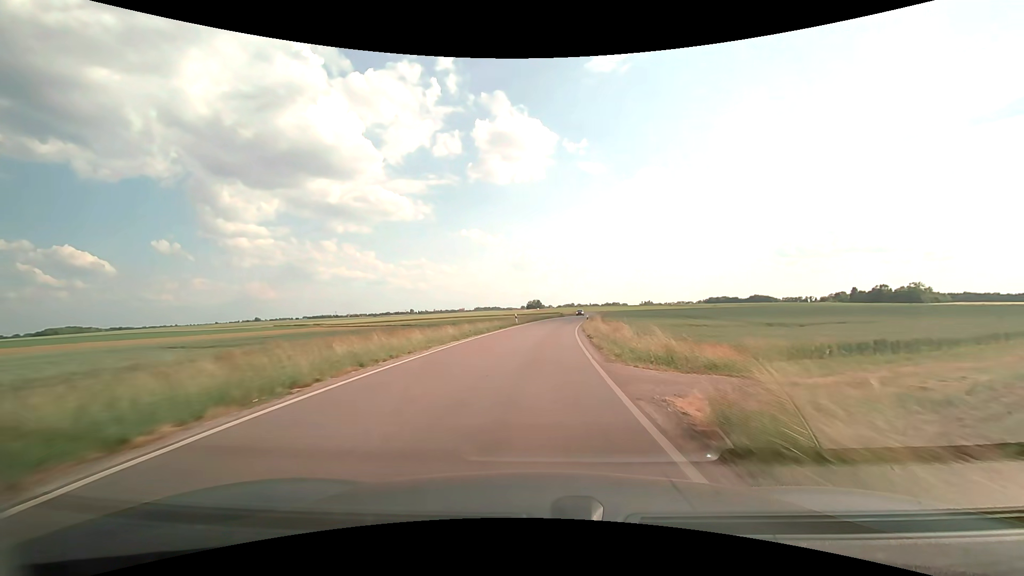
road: secondary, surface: asphalt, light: Day
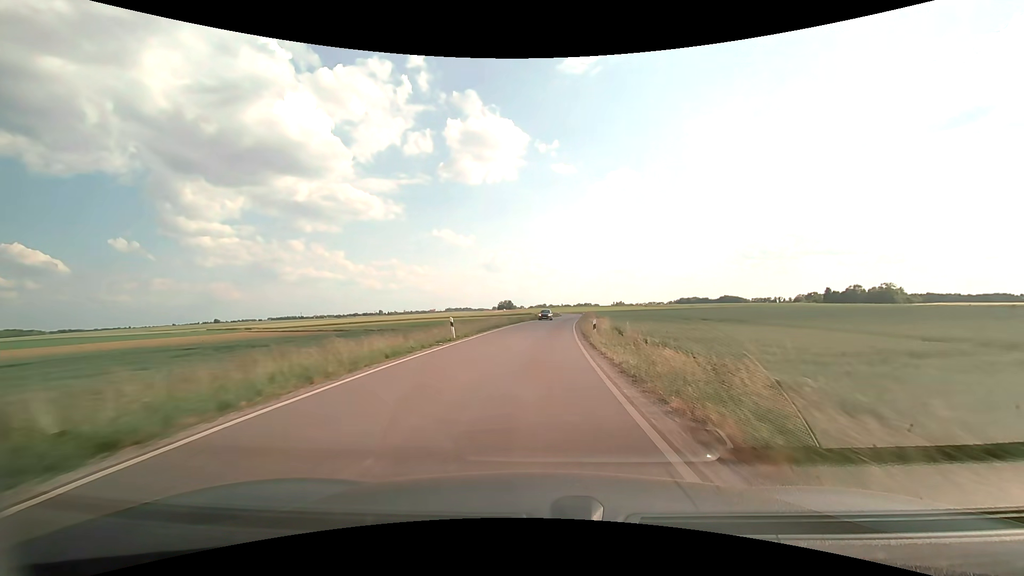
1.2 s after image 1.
(+0.6, +24.3) m; +3°
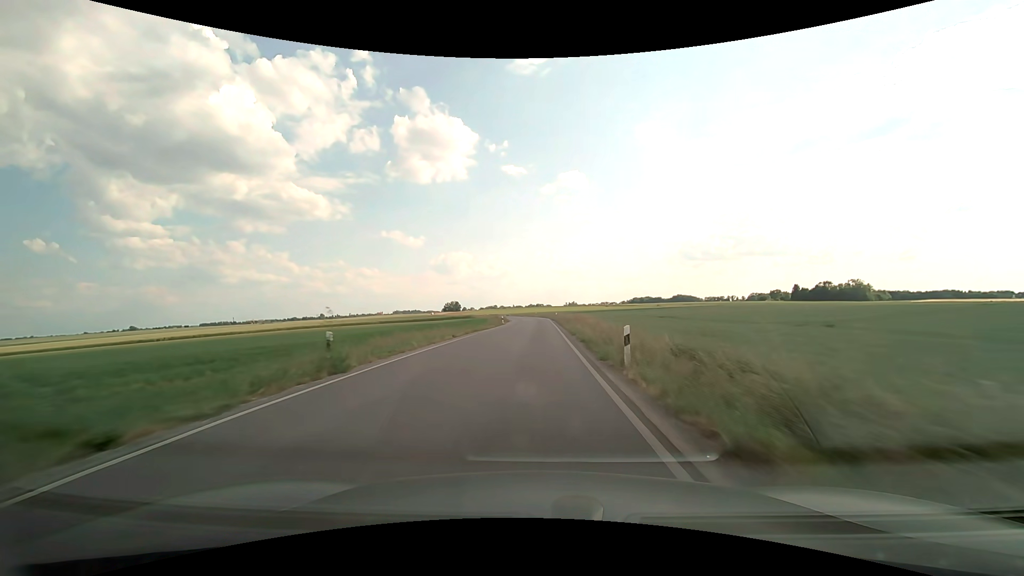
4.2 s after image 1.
(+3.5, +62.3) m; +6°
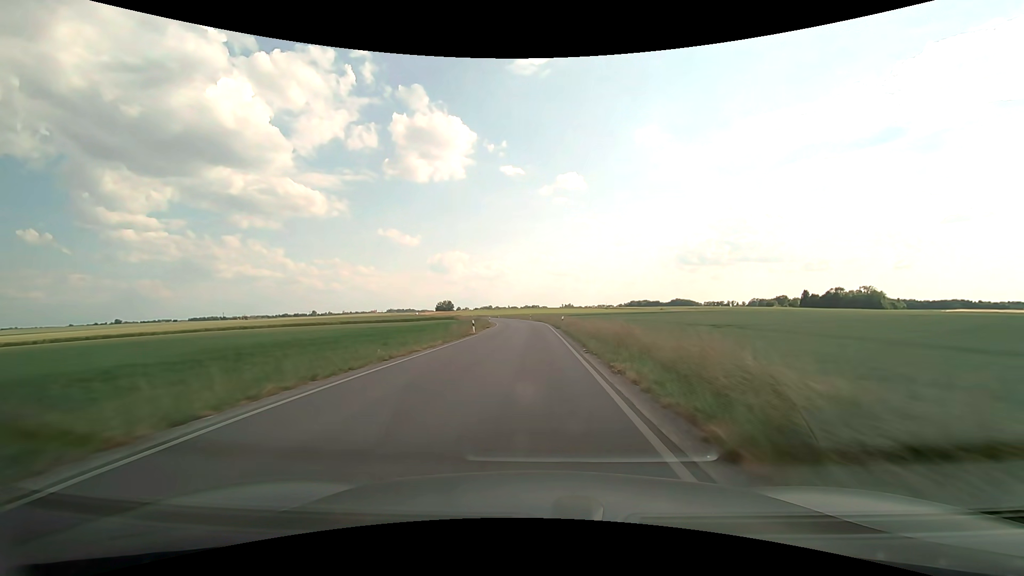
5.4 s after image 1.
(+0.1, +25.6) m; 0°
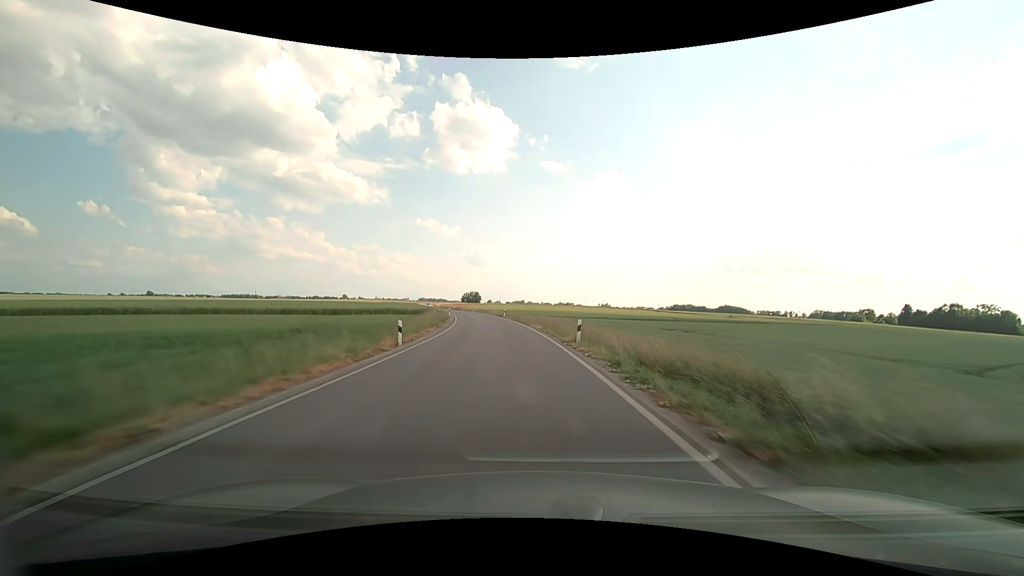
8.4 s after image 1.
(-1.1, +64.2) m; -3°
(0, +10) (-1, +20) (-2, +30) (-3, +40) (-4, +50) (-6, +60) (-8, +69) (-10, +79) (-12, +89) (-14, +99) m
